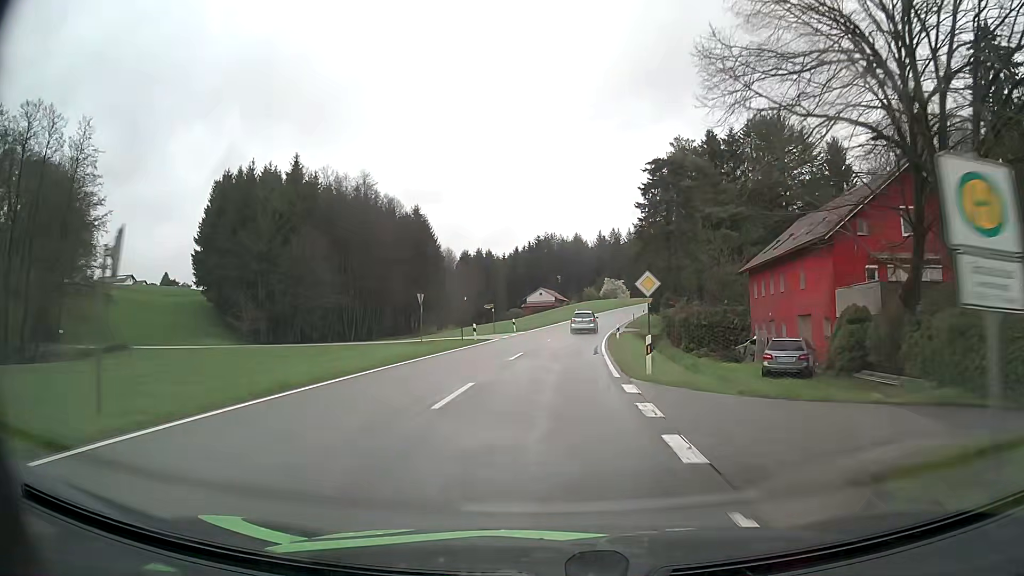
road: tertiary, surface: asphalt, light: Day
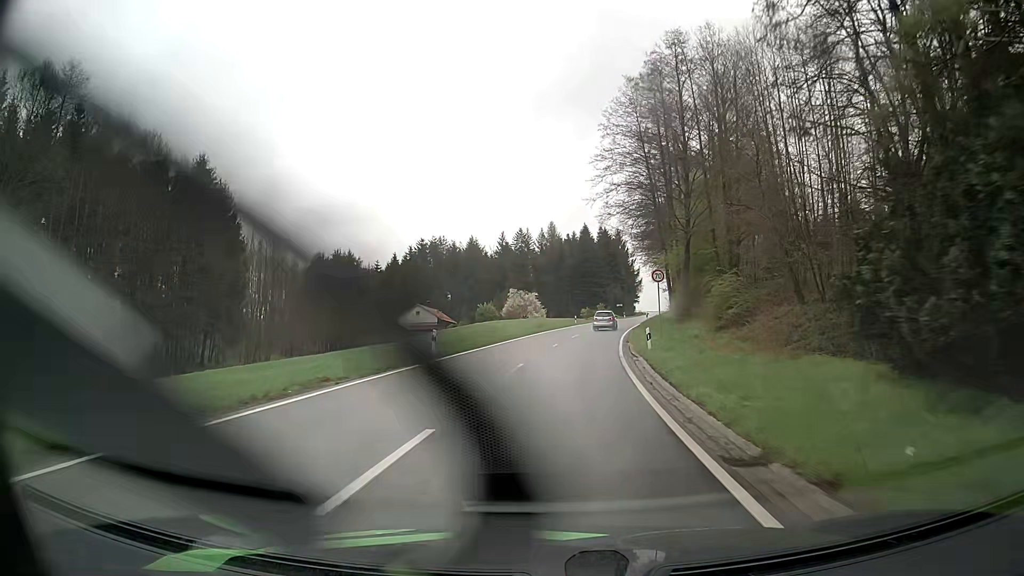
(+3.7, +55.0) m; +8°
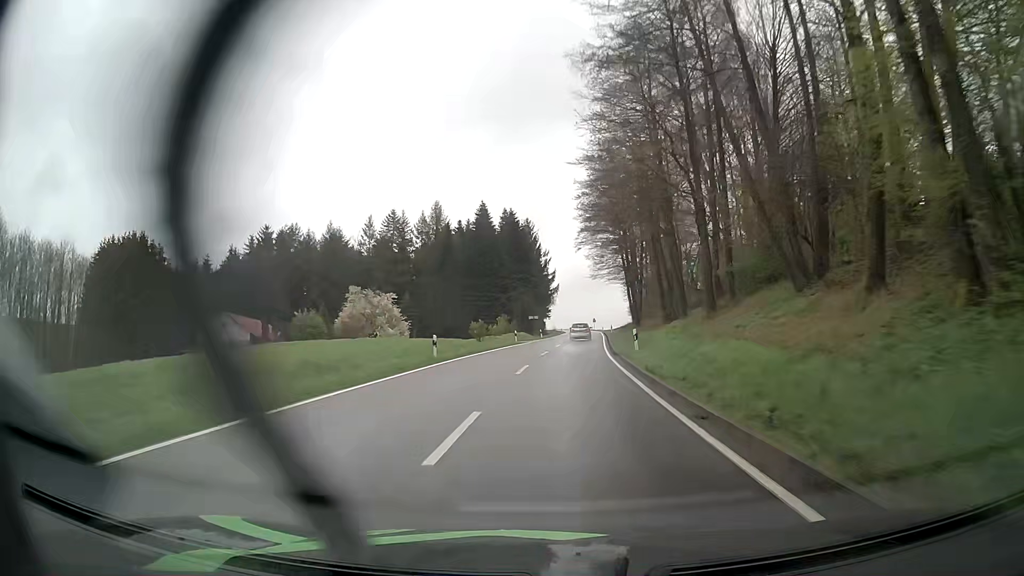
(+3.5, +47.7) m; +9°
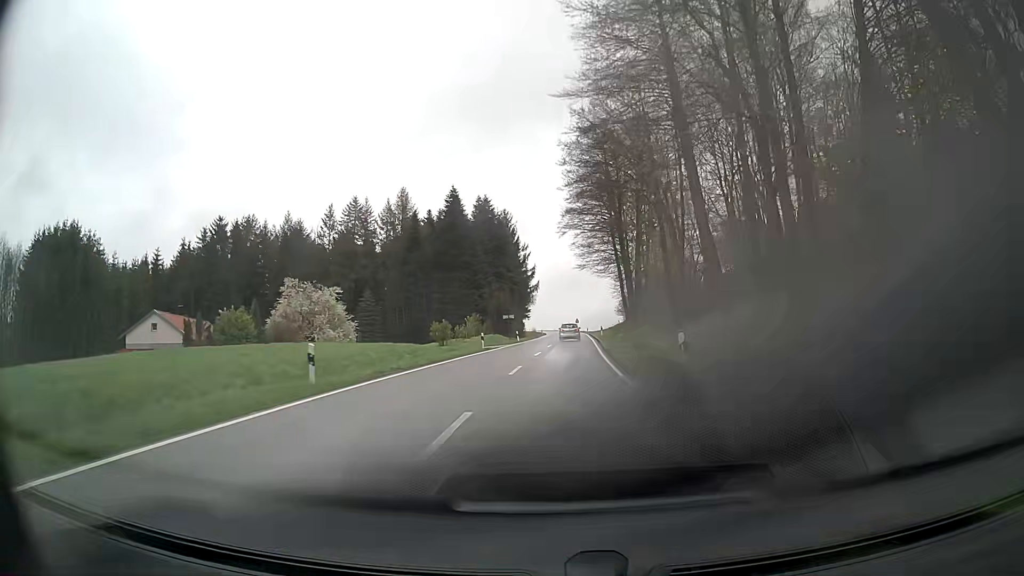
(+0.2, +12.4) m; +2°
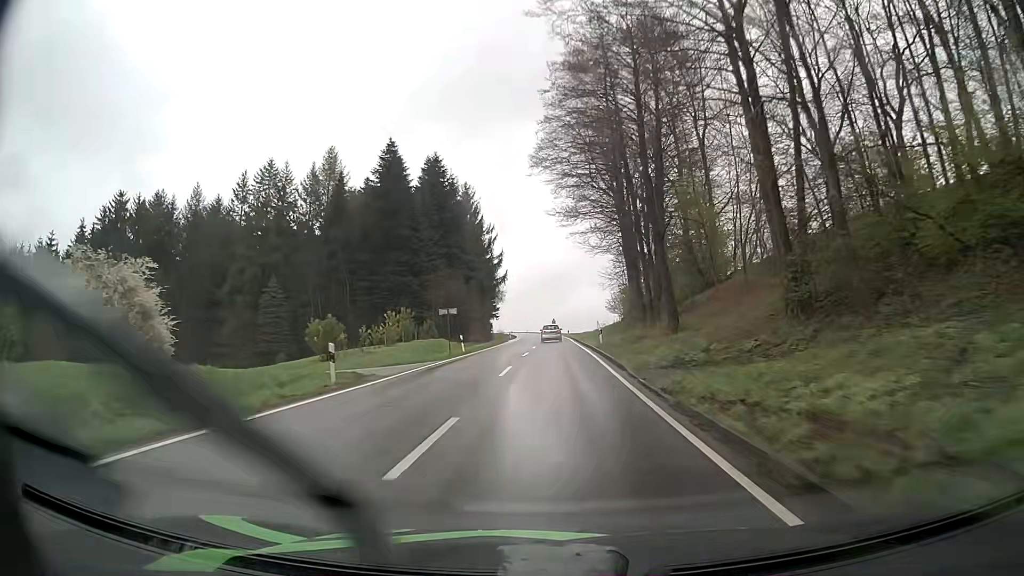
(+0.4, +25.4) m; +2°
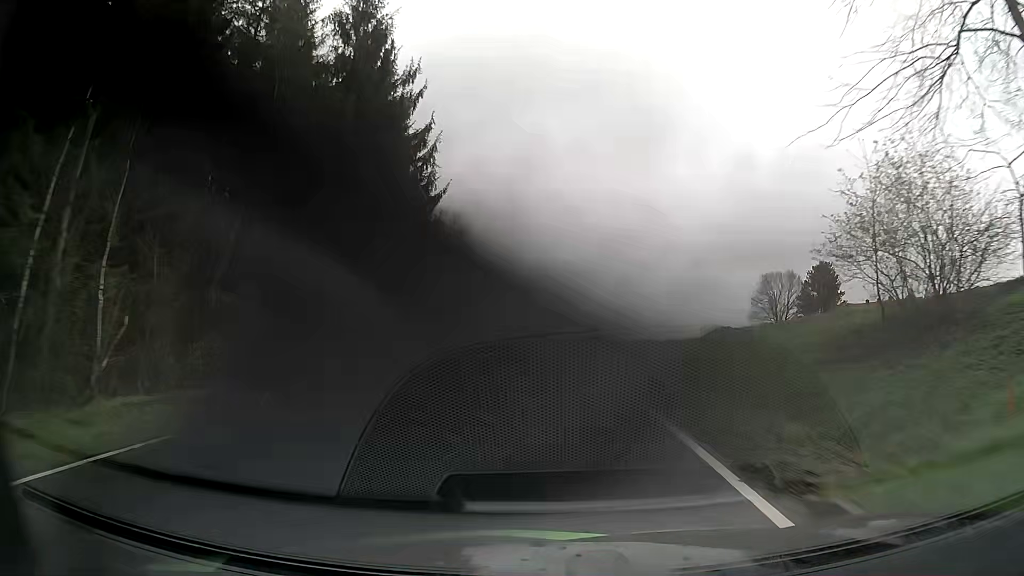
(+0.4, +64.8) m; -1°
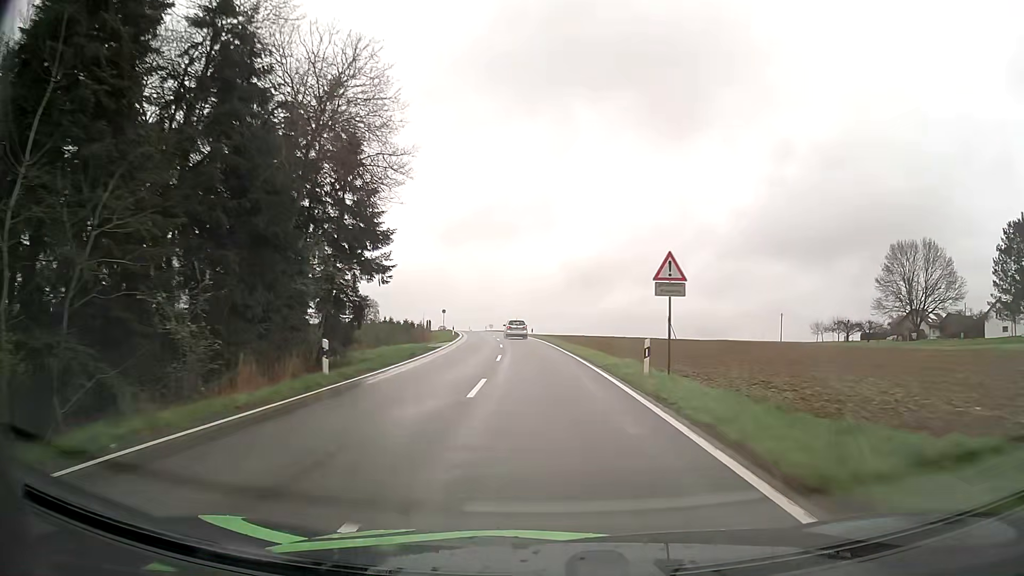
(-0.8, +53.2) m; -2°
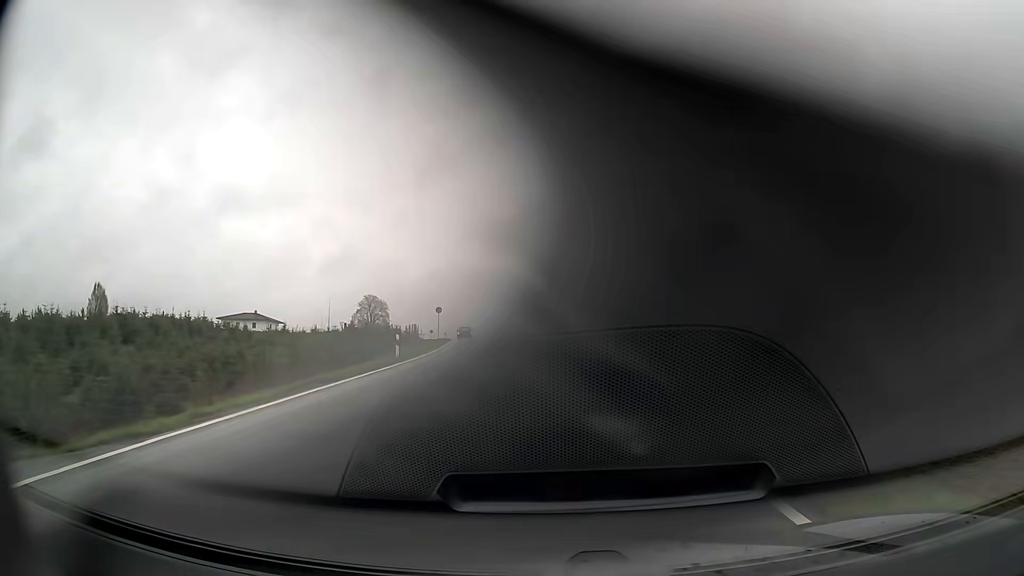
(-1.3, +38.9) m; -4°
(0, +10) (0, +20) (-1, +30) (-2, +40) (-2, +50) (-3, +60) (-5, +70) (-6, +80) (-8, +90) (-10, +99) m
